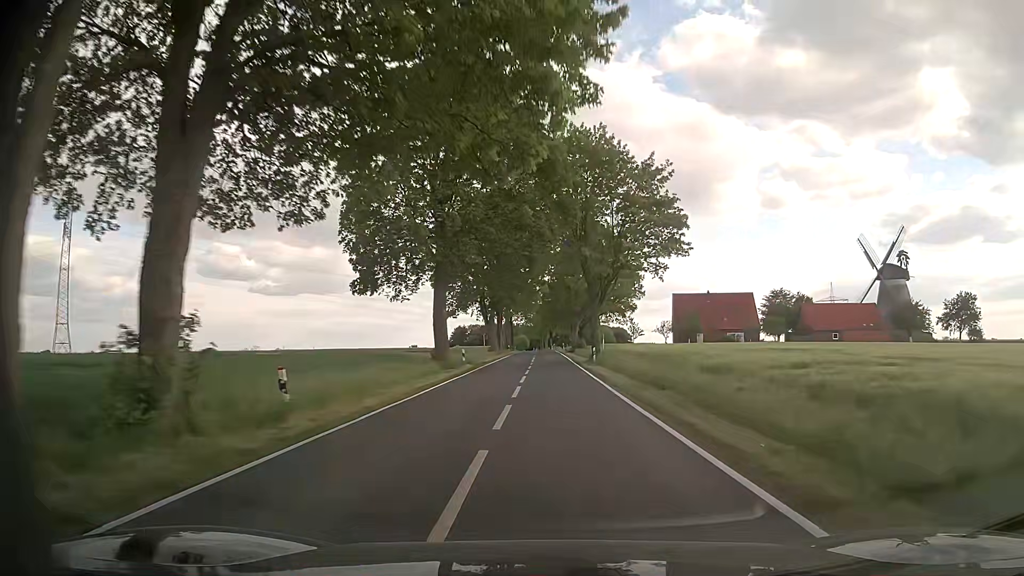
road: tertiary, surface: asphalt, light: Day
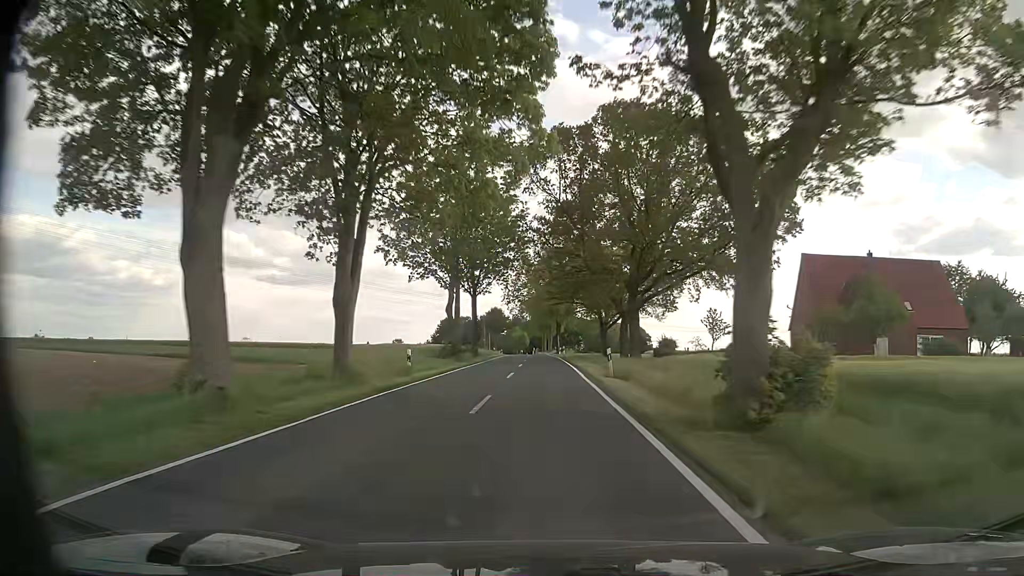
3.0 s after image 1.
(-0.3, +65.3) m; -1°
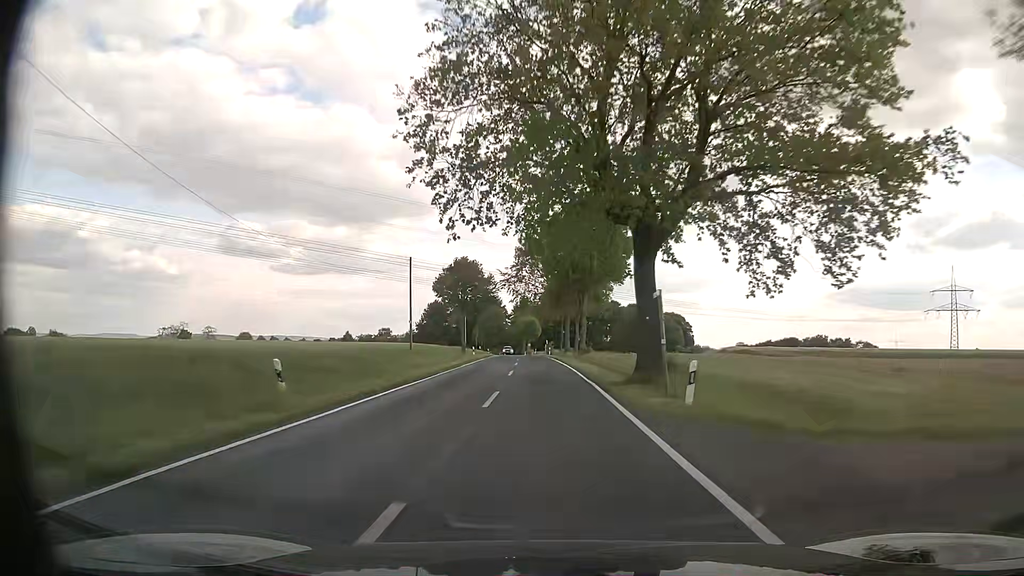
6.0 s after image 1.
(-0.7, +70.8) m; -1°
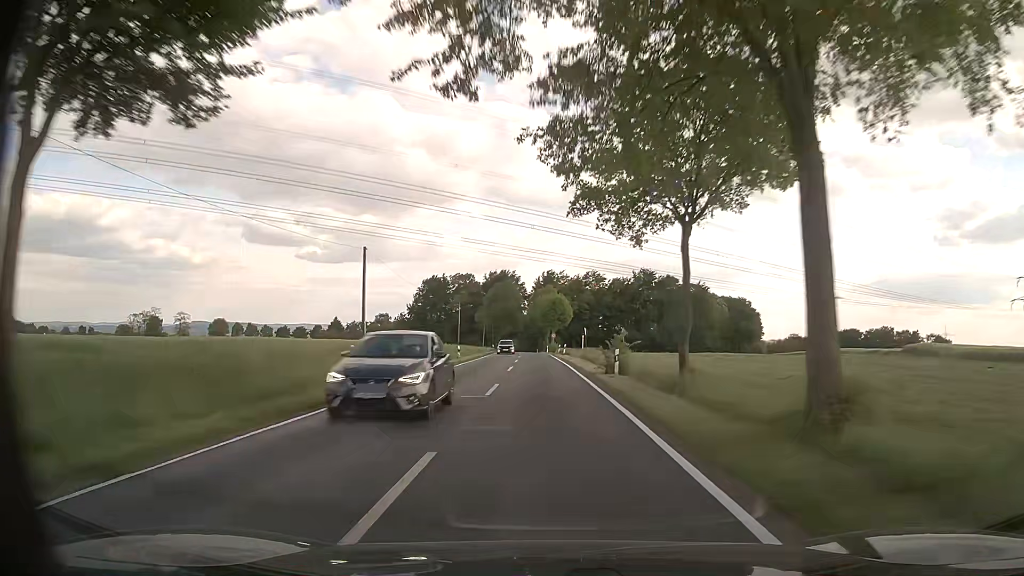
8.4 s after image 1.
(-1.3, +57.4) m; -2°
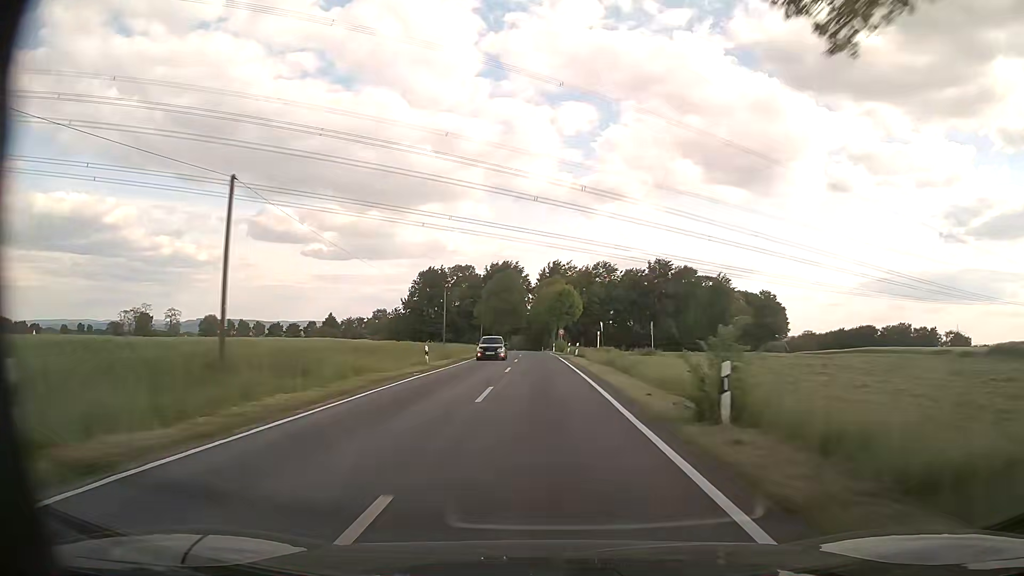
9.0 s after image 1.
(-0.1, +14.1) m; -1°
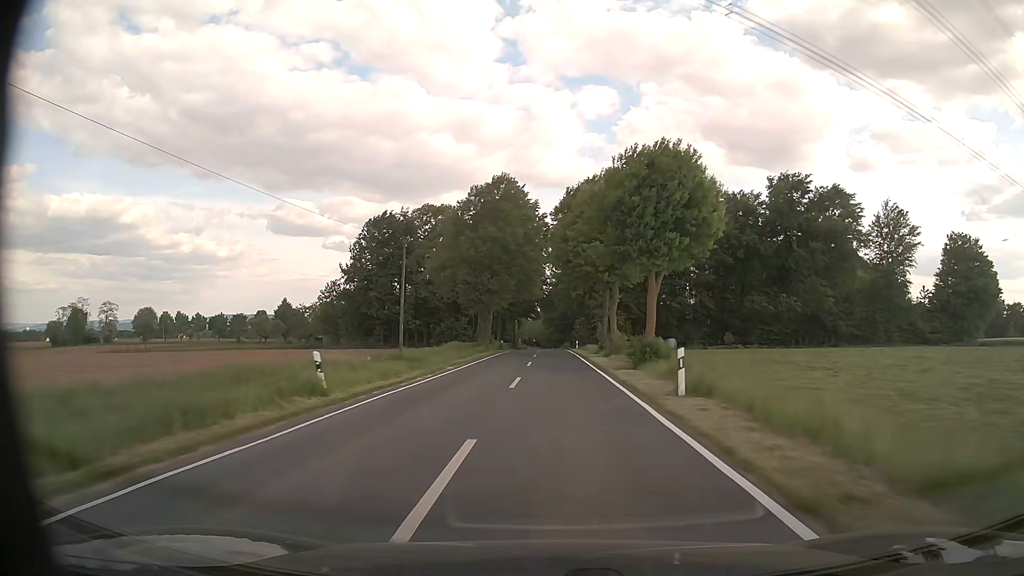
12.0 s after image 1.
(-1.3, +68.7) m; -2°
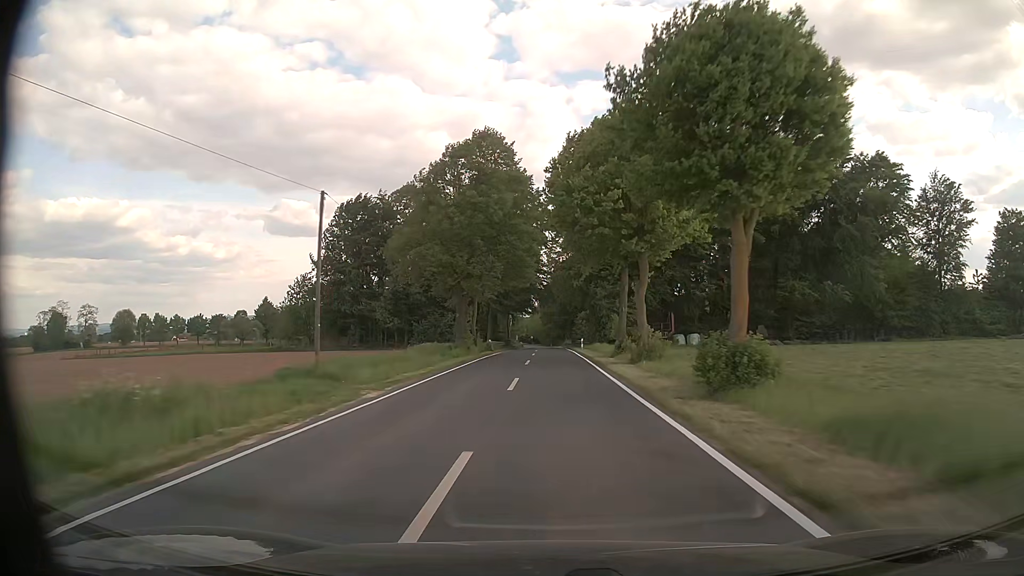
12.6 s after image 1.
(0.0, +12.5) m; 0°
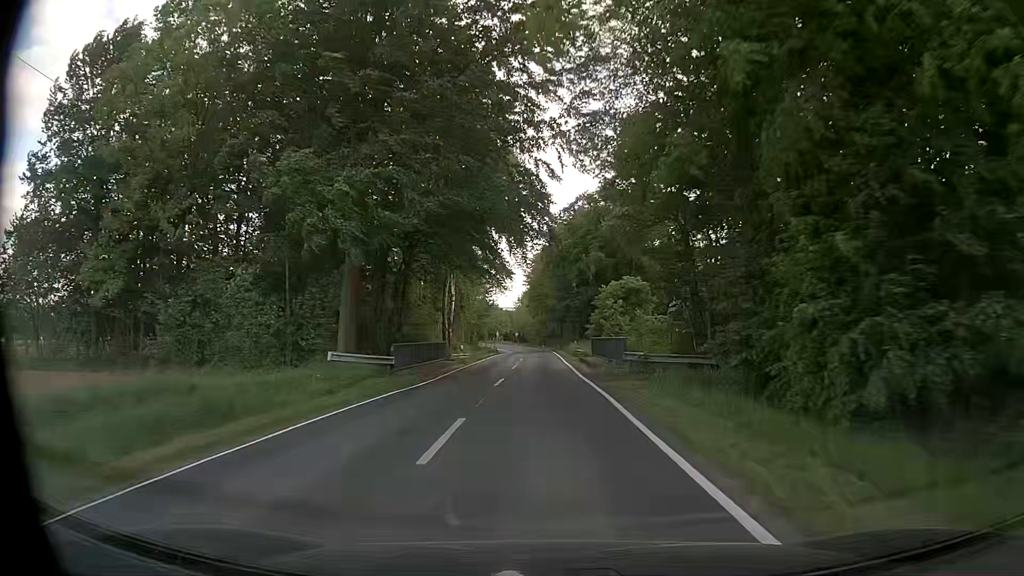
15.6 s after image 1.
(+0.3, +55.8) m; +1°
(0, +10) (0, +20) (0, +30) (0, +40) (-1, +50) (-1, +60) (-1, +70) (-1, +80) (-1, +90) (-2, +100) m
